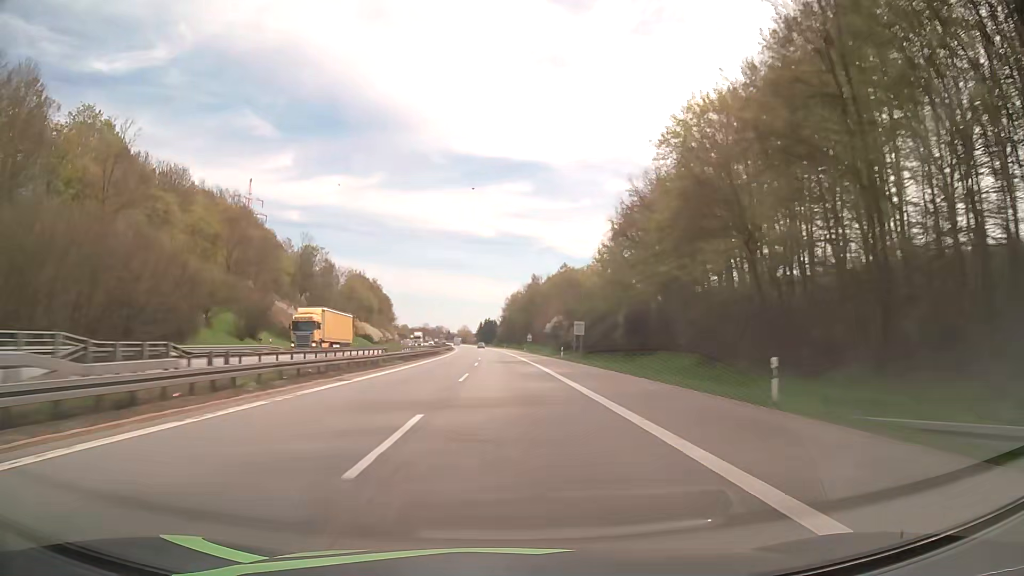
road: motorway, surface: asphalt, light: Day
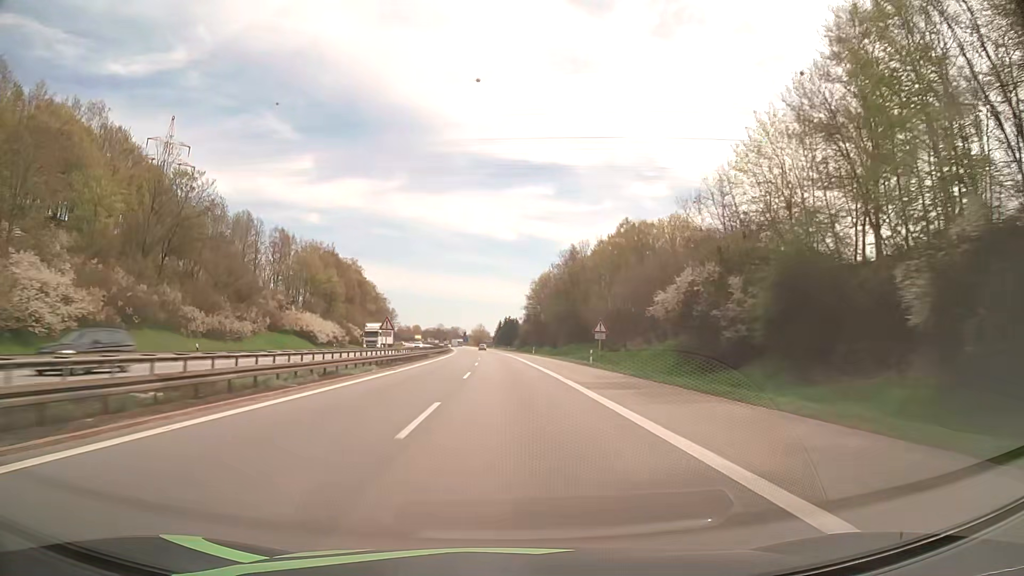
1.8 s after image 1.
(-1.0, +68.7) m; -2°
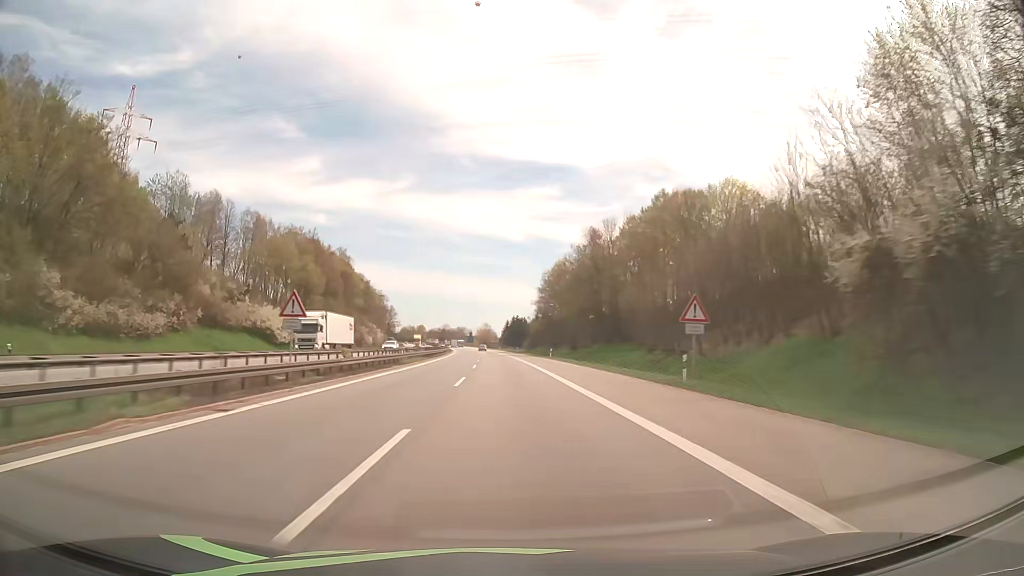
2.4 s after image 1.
(-0.1, +22.9) m; -1°
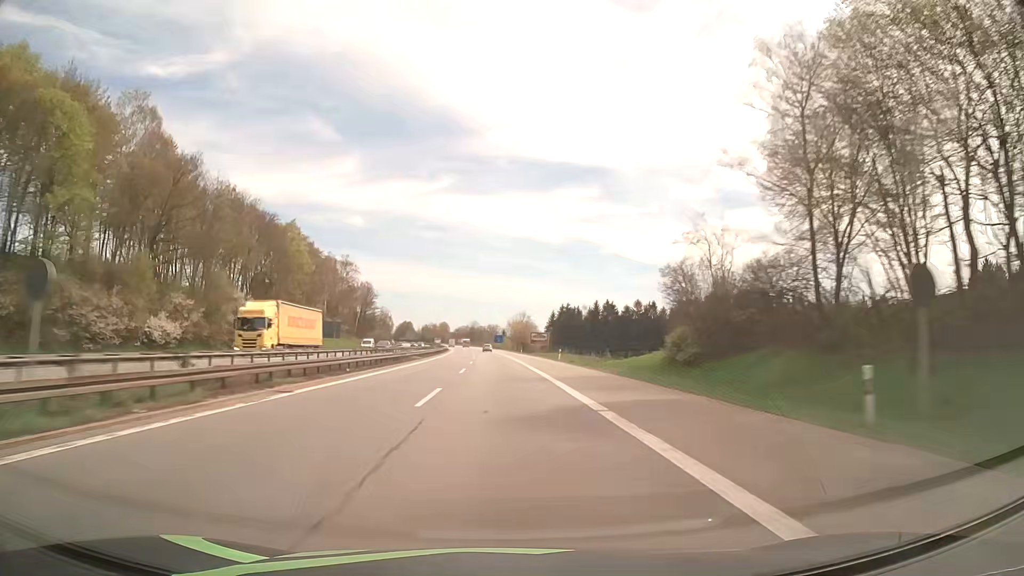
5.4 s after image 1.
(-3.2, +115.0) m; -3°
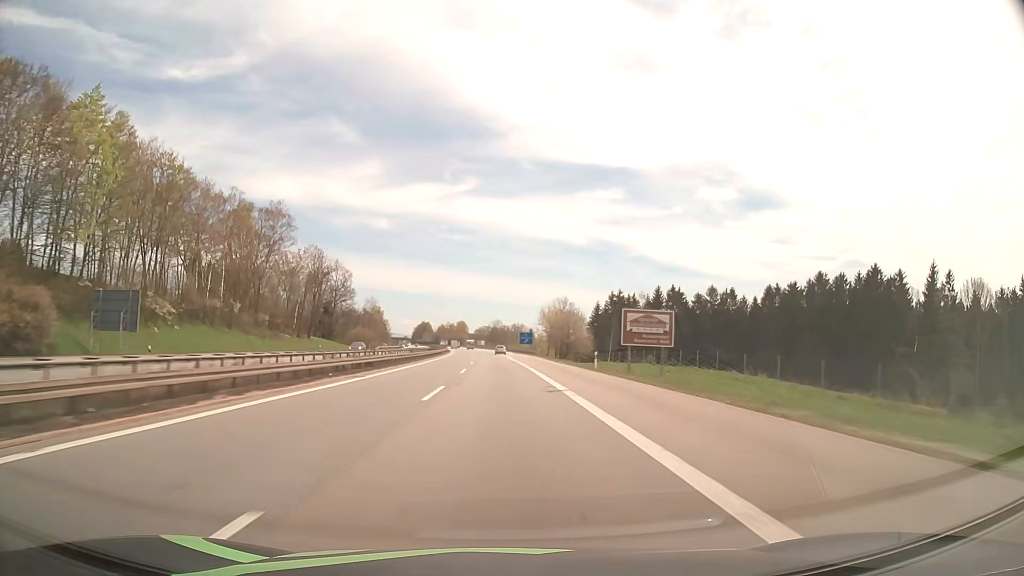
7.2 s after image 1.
(-1.4, +69.2) m; -2°
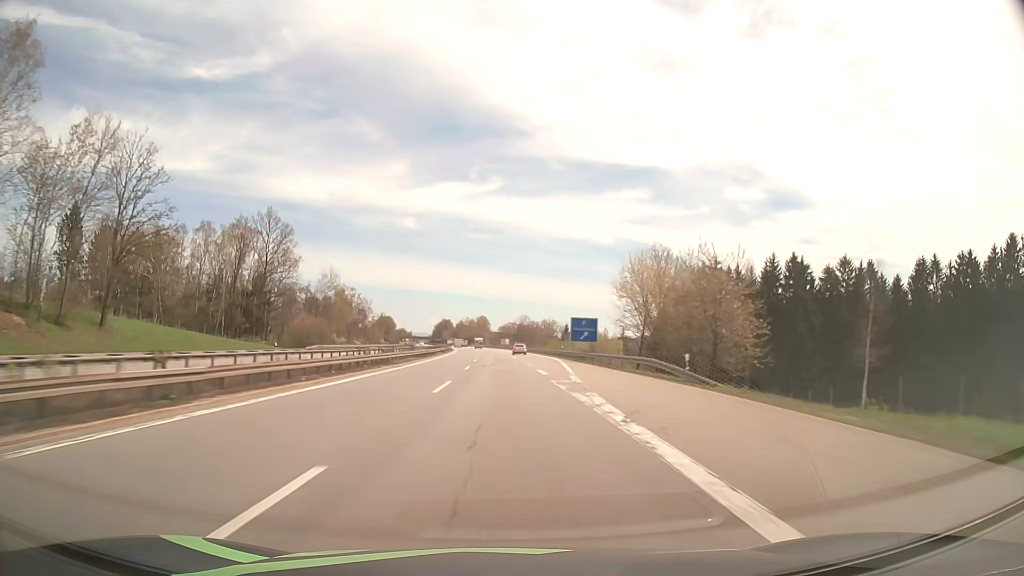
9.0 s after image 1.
(-1.2, +69.3) m; -2°
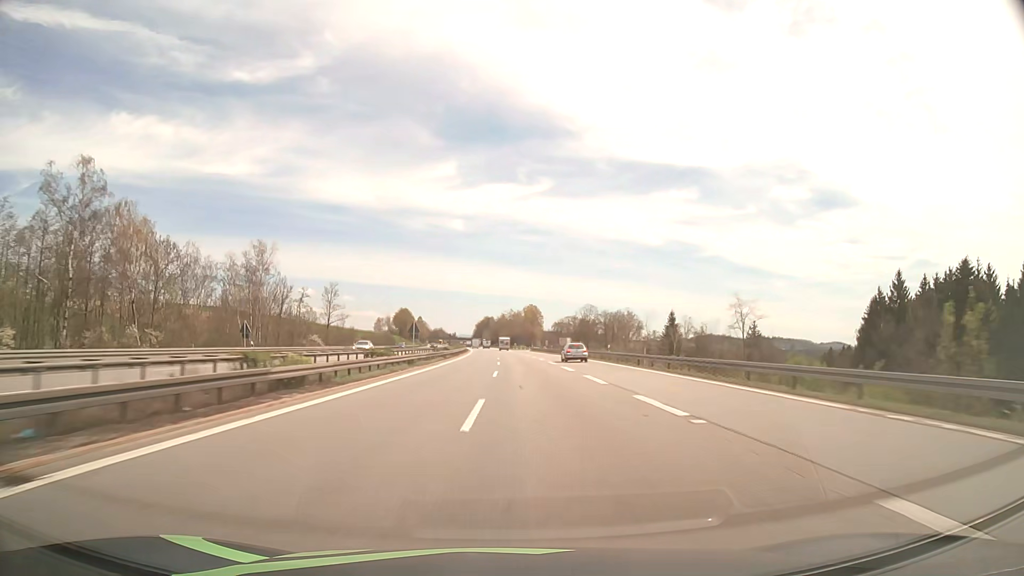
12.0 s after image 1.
(-4.2, +115.6) m; -4°
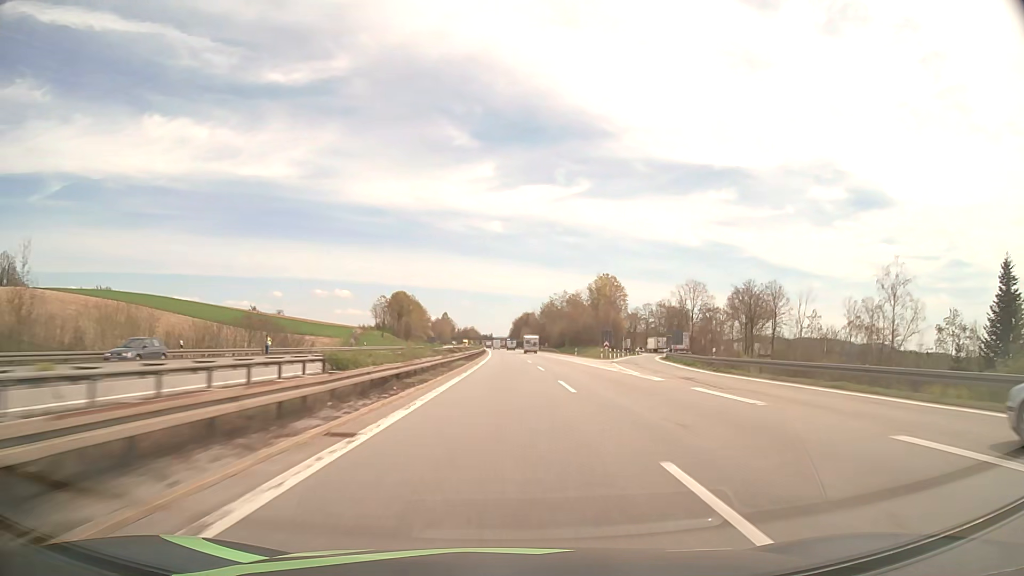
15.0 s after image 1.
(-3.8, +115.7) m; -3°
(0, +10) (0, +20) (0, +30) (0, +40) (0, +50) (0, +60) (0, +70) (0, +80) (-1, +90) (-1, +100) m
